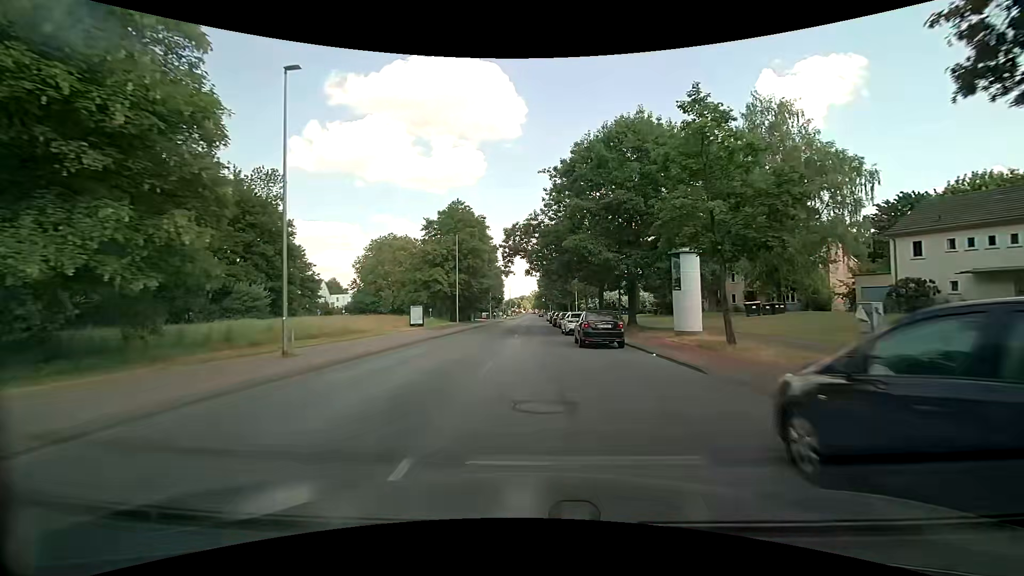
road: secondary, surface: asphalt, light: Day
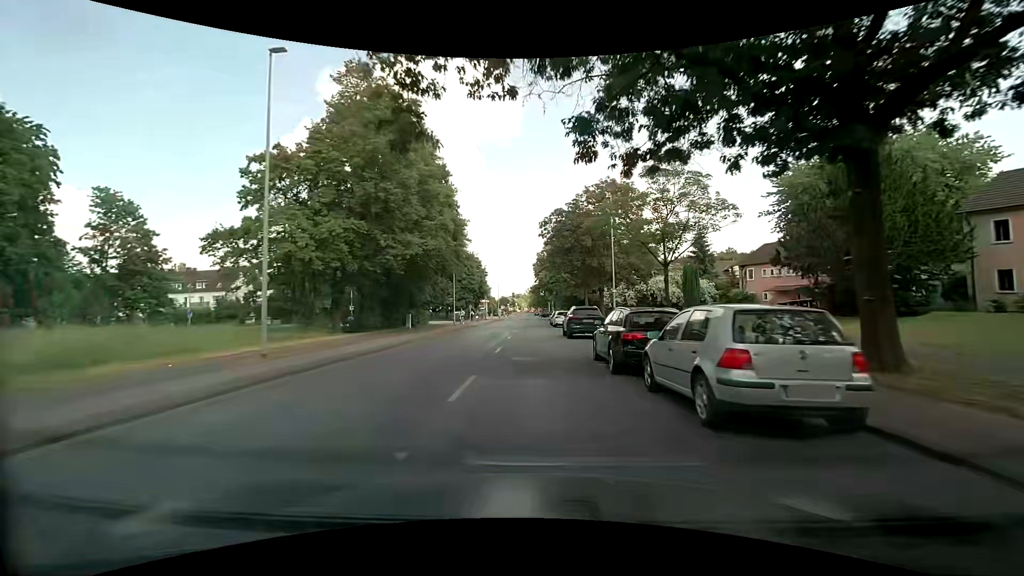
(+0.3, +38.8) m; +1°
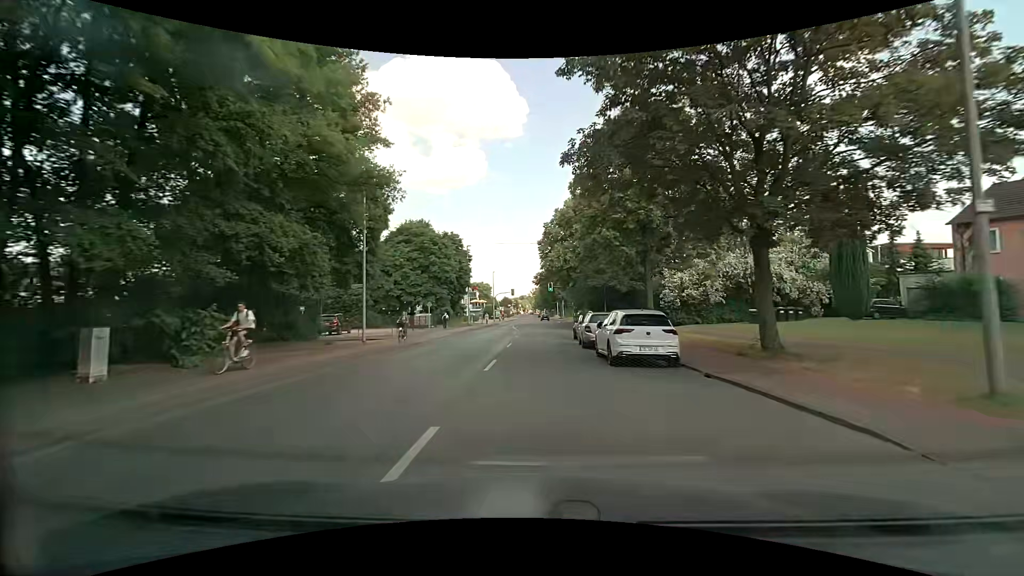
(-0.2, +30.3) m; -1°
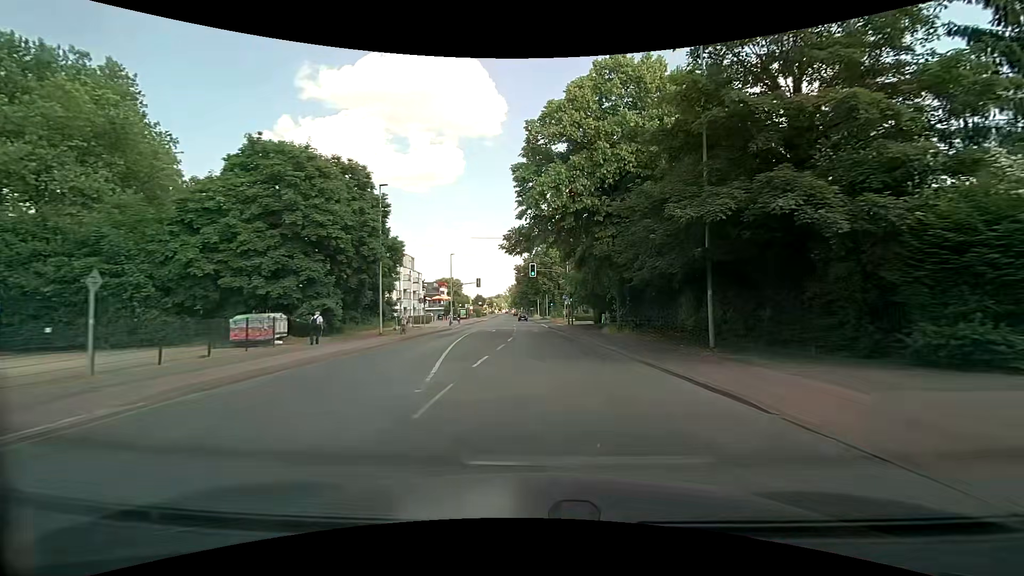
(+0.3, +30.0) m; +2°
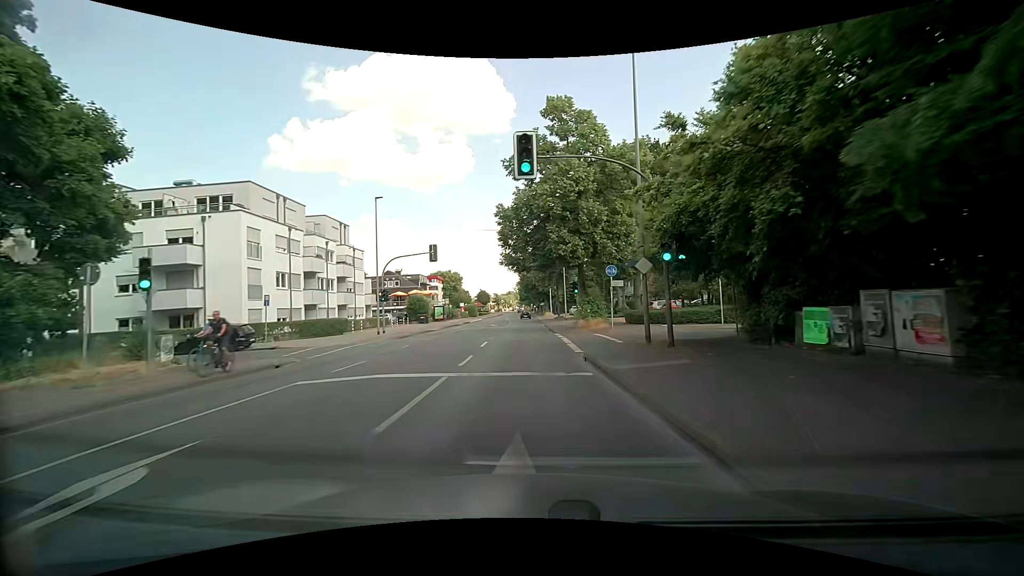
(+0.6, +36.9) m; -1°
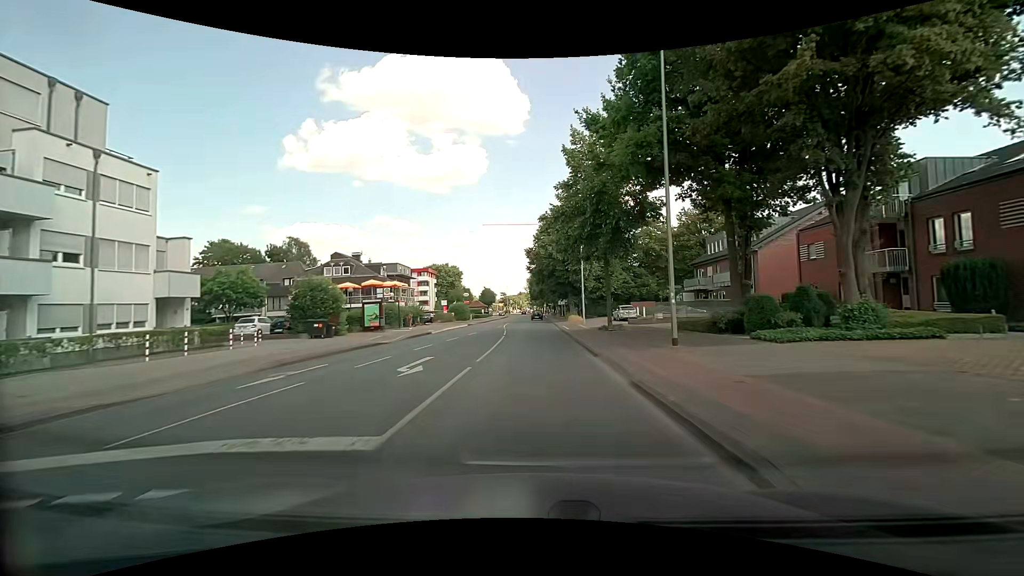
(-0.7, +36.1) m; -2°
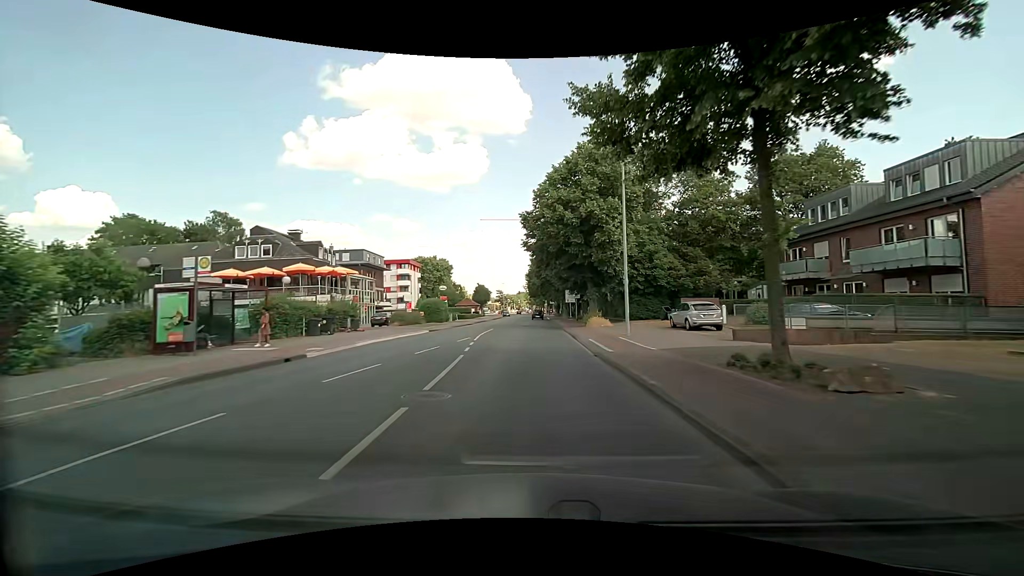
(0.0, +21.7) m; 0°
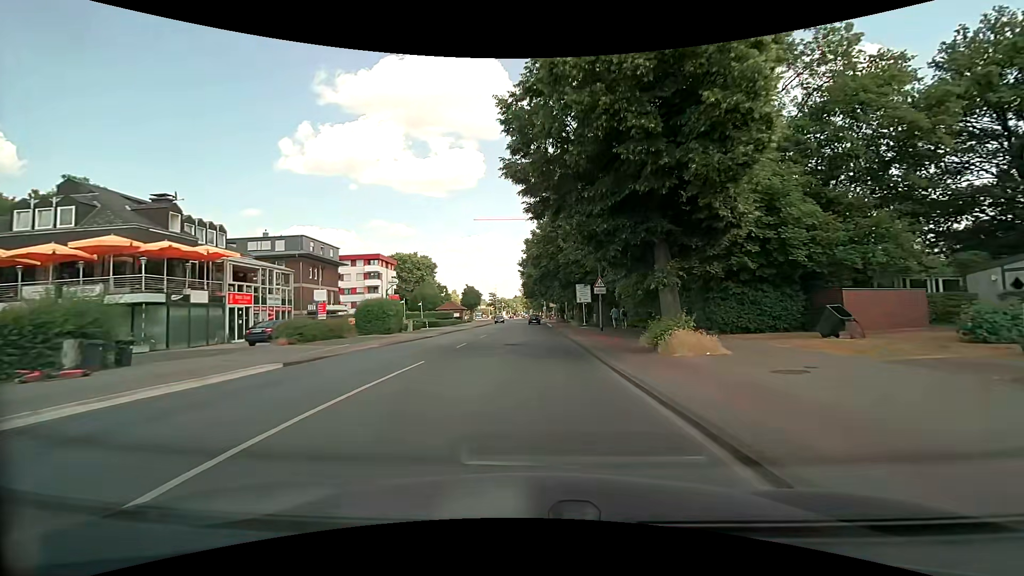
(+0.2, +21.8) m; +1°
(0, +10) (0, +20) (0, +30) (0, +40) (0, +50) (0, +60) (-1, +70) (-1, +80) (-2, +90) (-2, +100) m
